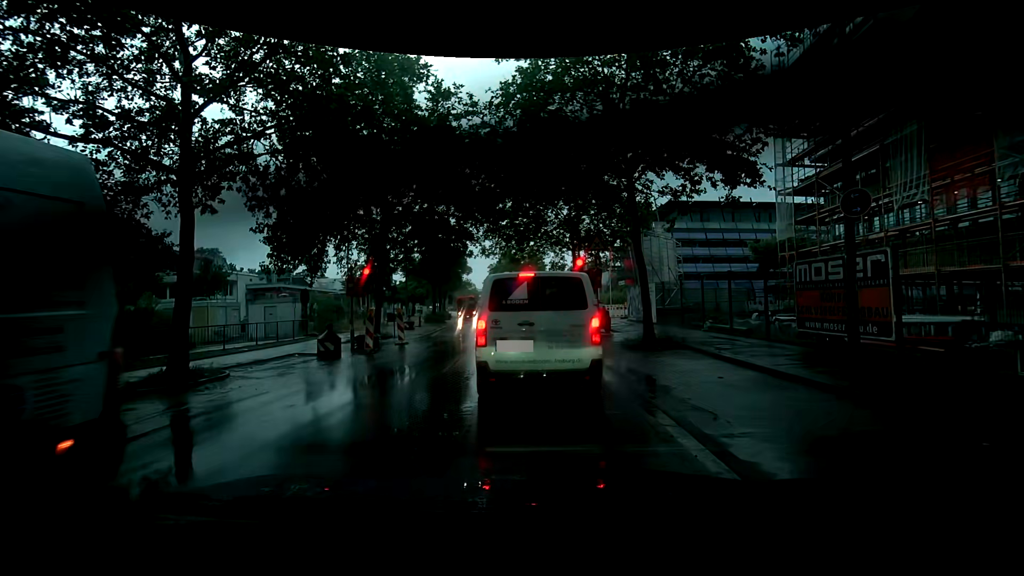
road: tertiary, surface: asphalt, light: Day
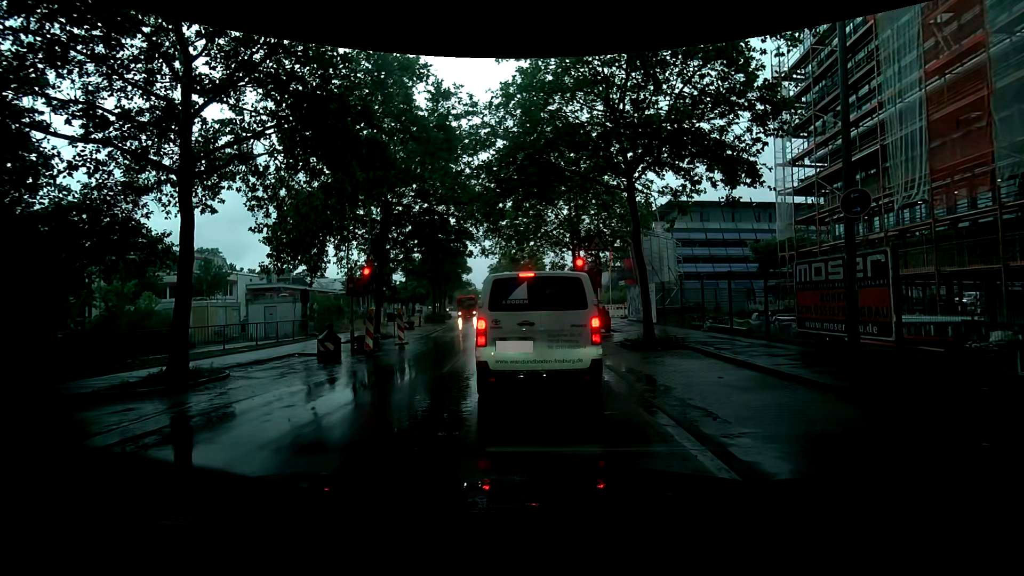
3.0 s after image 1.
(0.0, 0.0) m; 0°
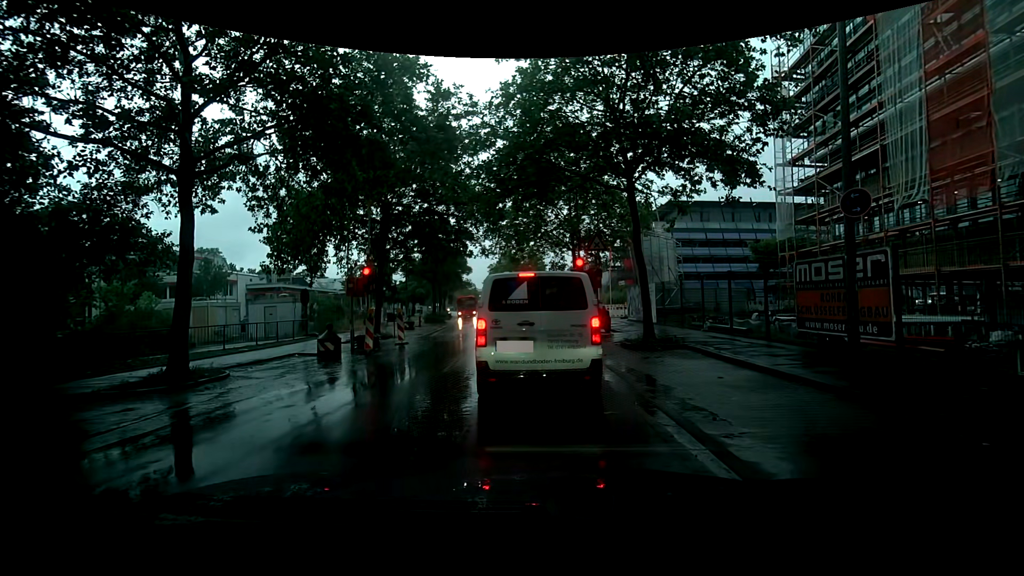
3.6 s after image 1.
(0.0, 0.0) m; 0°
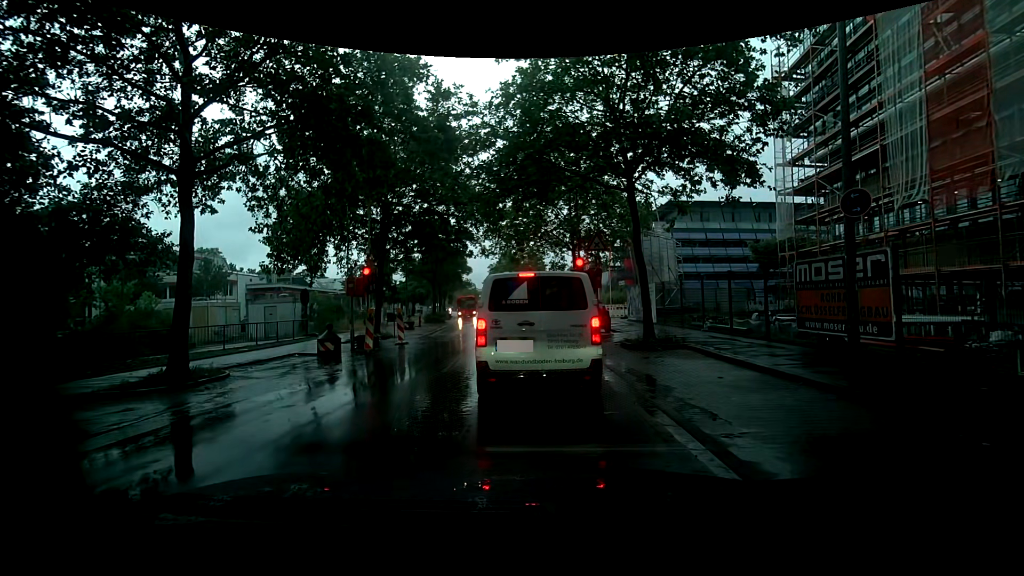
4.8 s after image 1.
(0.0, 0.0) m; 0°
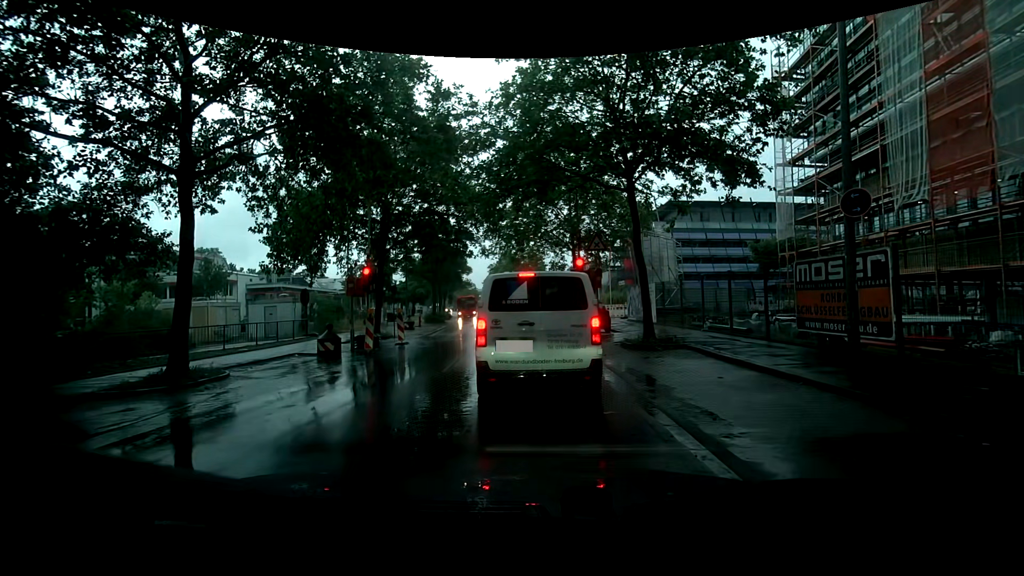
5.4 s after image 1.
(0.0, 0.0) m; 0°
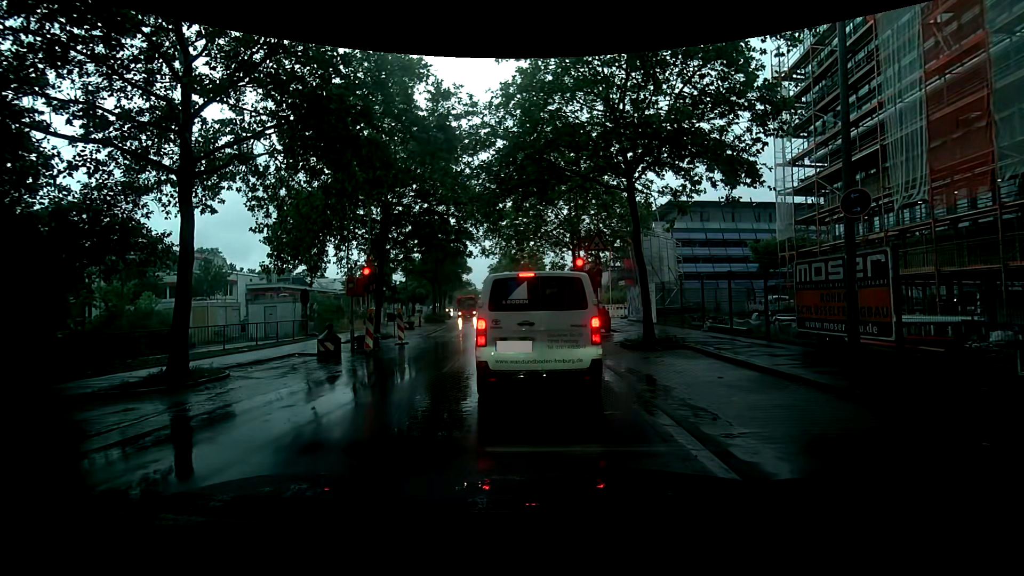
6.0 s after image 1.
(0.0, 0.0) m; 0°
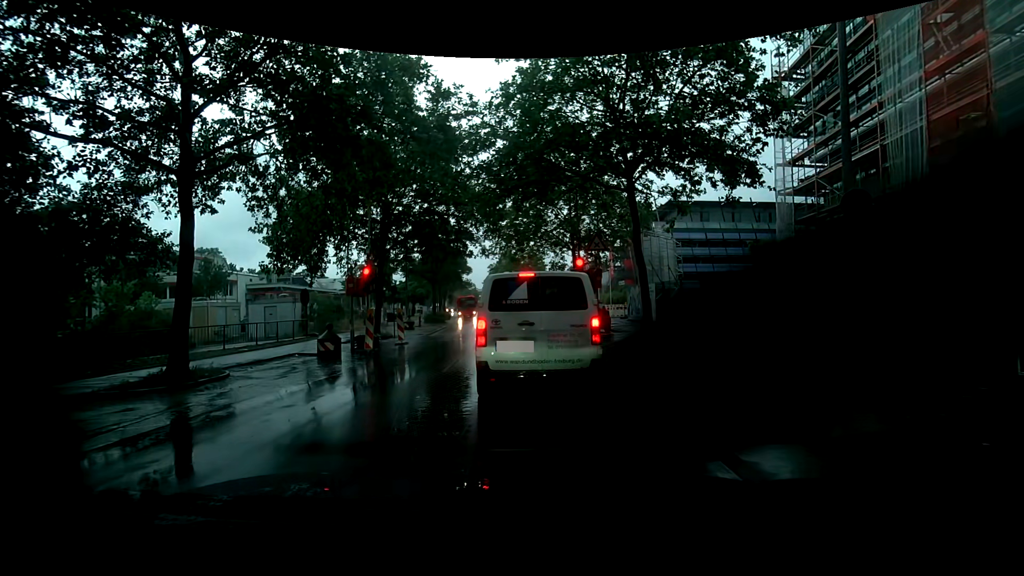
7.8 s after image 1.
(0.0, 0.0) m; 0°
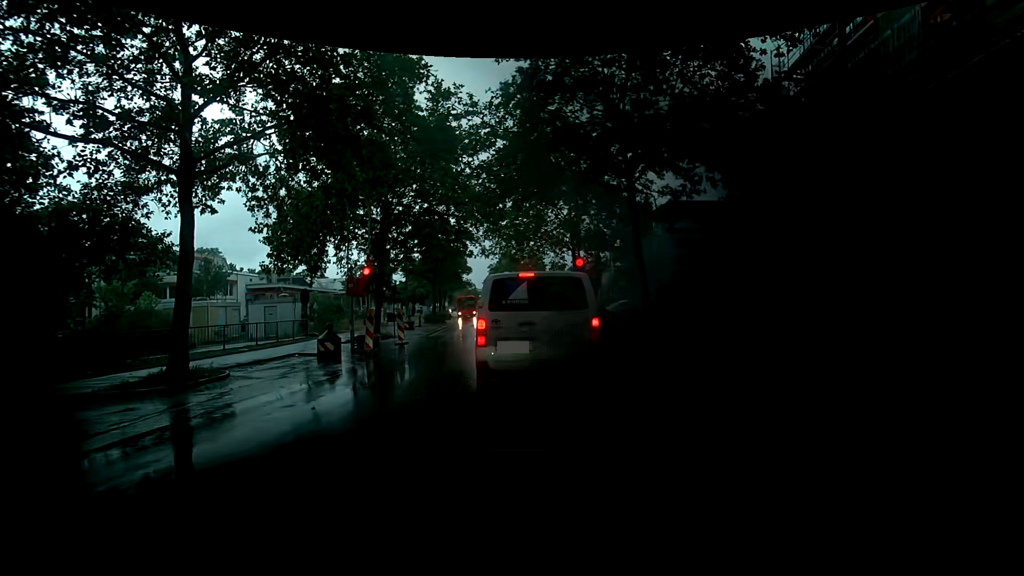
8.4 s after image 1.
(0.0, 0.0) m; 0°
